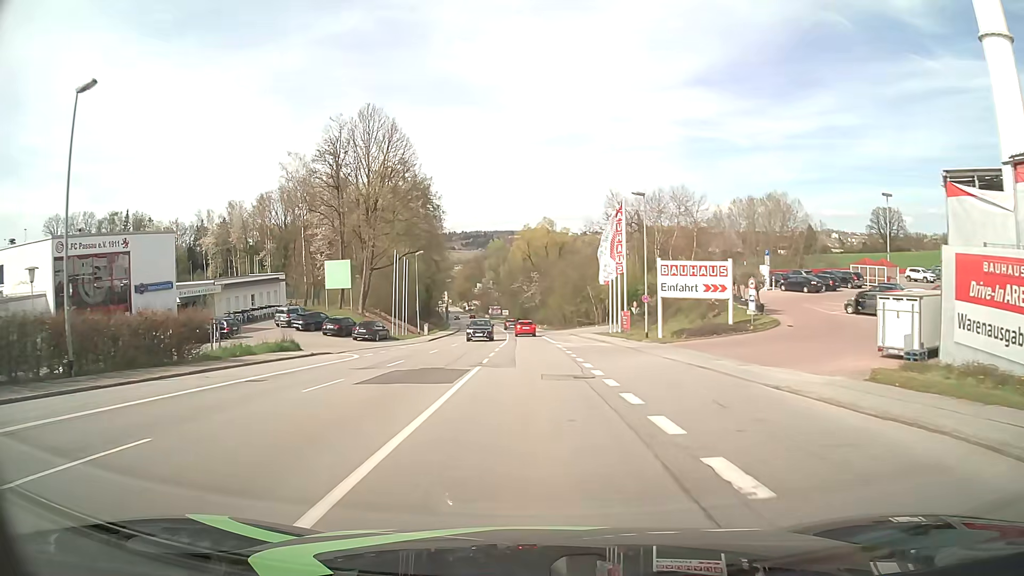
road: tertiary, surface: asphalt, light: Day
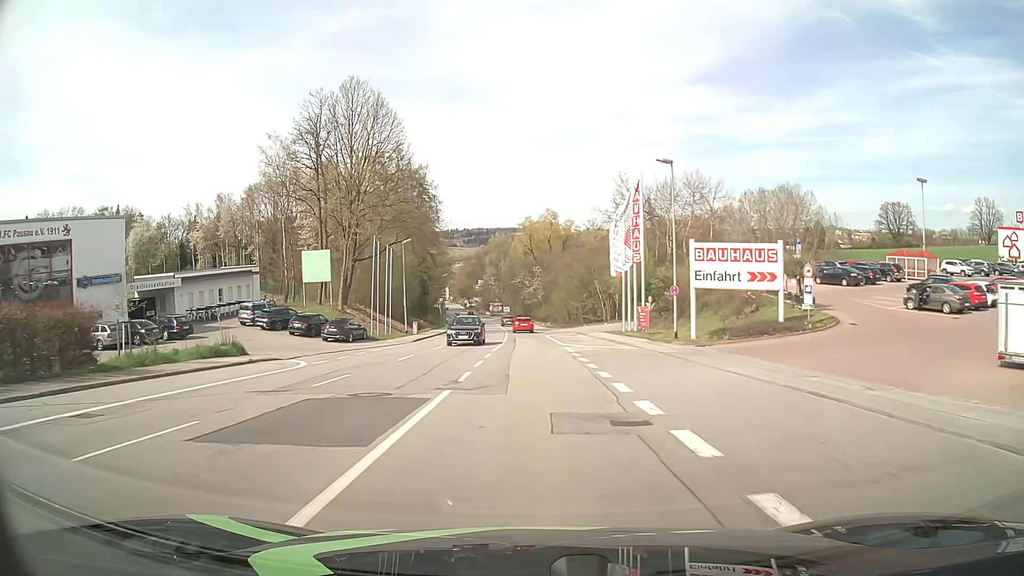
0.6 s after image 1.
(0.0, +7.7) m; 0°
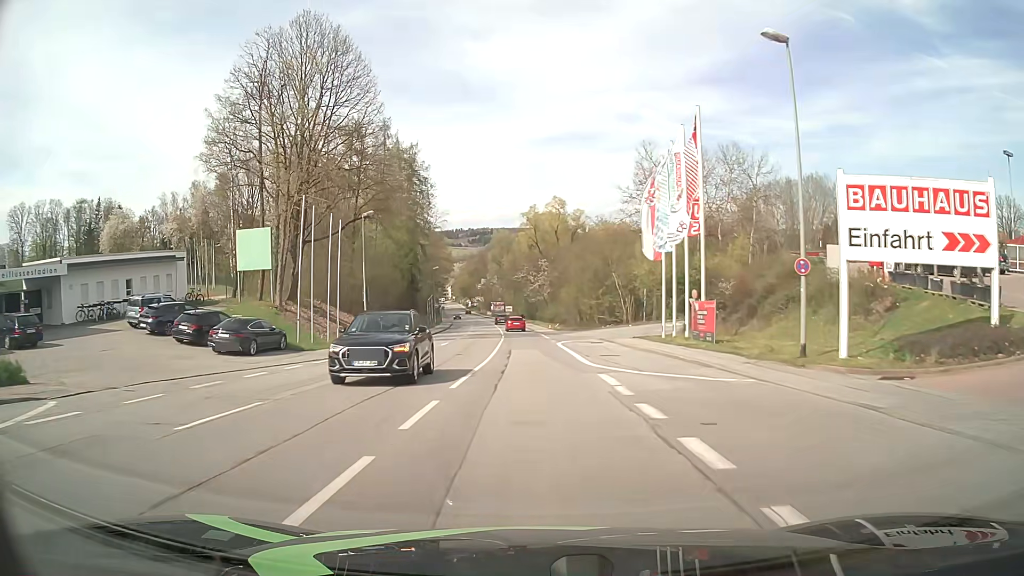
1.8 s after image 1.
(-0.1, +15.3) m; -1°
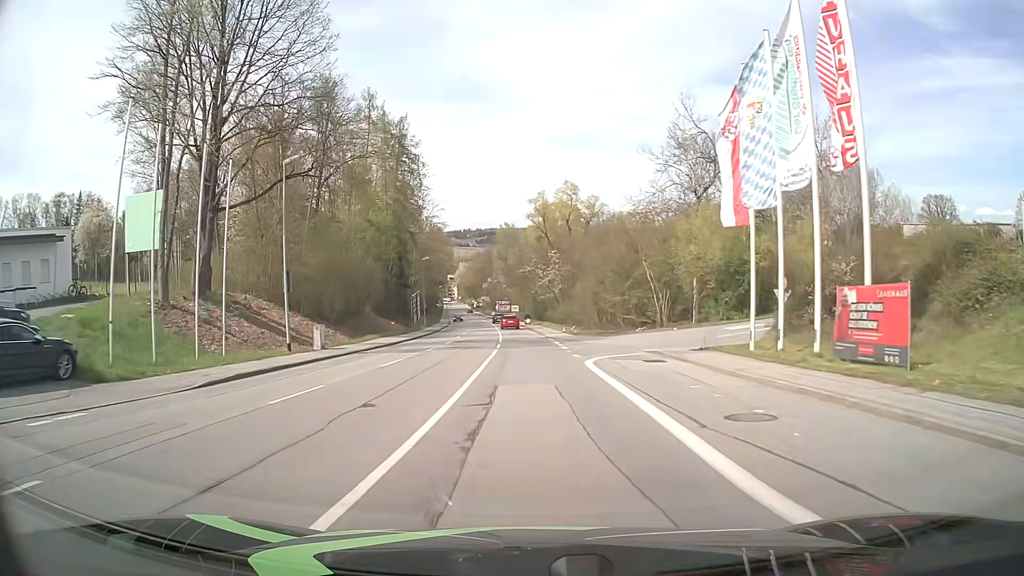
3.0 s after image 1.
(-0.1, +15.3) m; -1°
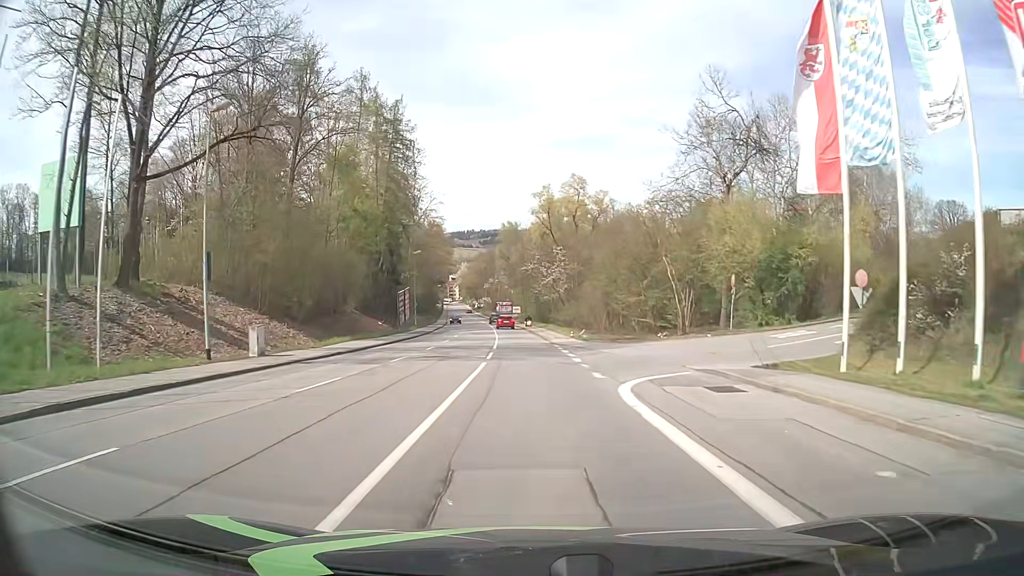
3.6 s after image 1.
(0.0, +7.7) m; 0°
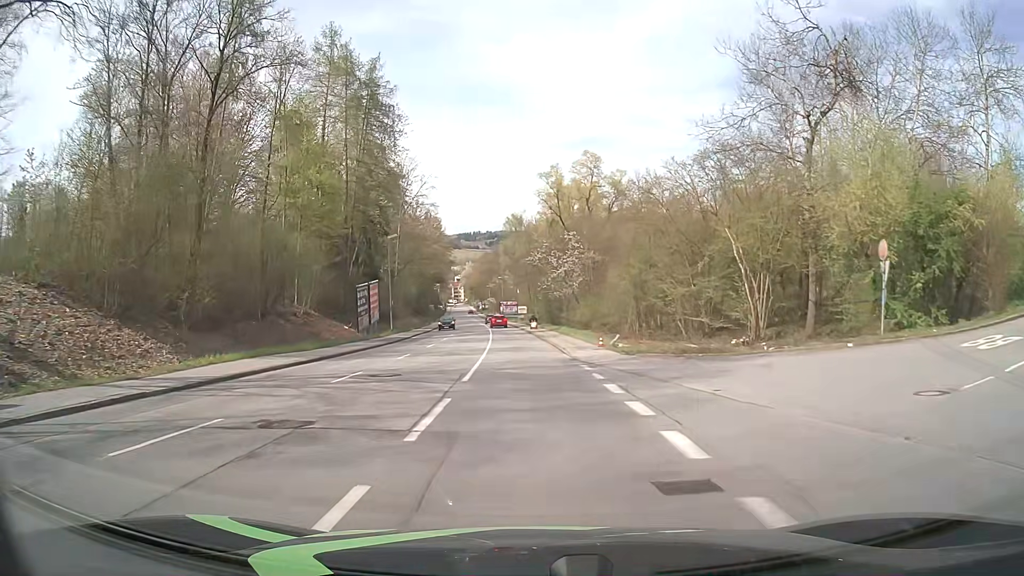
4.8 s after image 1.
(0.0, +15.3) m; -1°
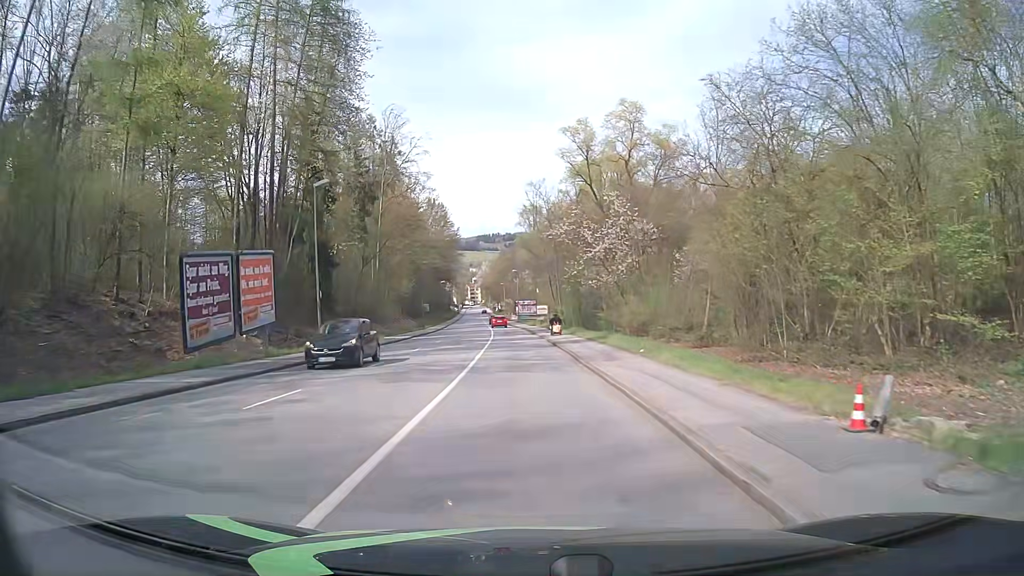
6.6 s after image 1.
(-0.3, +22.9) m; -2°
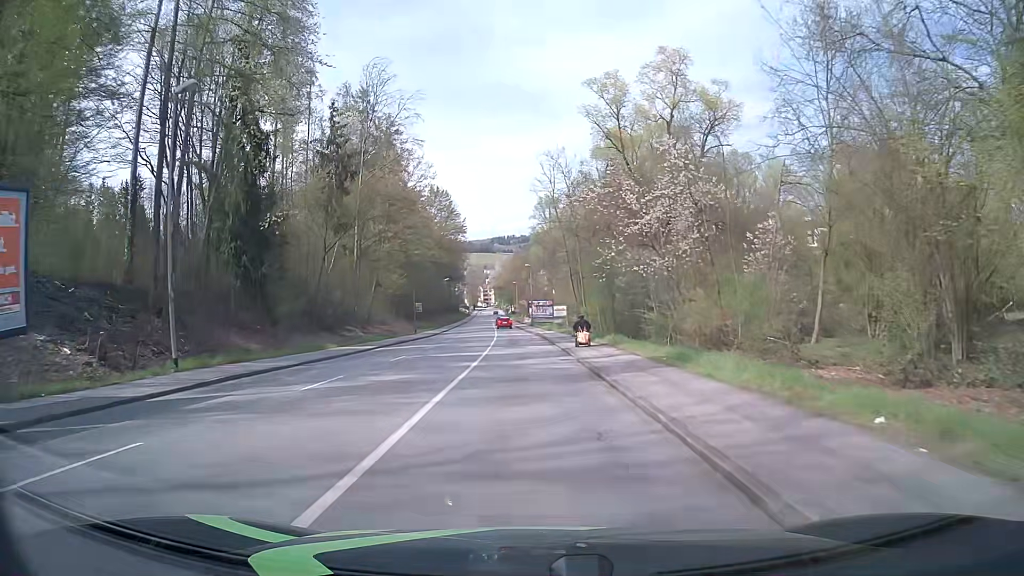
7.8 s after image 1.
(-0.2, +15.2) m; -1°
(0, +10) (0, +20) (0, +30) (-1, +40) (-1, +50) (-2, +60) (-3, +70) (-3, +80) (-4, +90) (-4, +100) m
